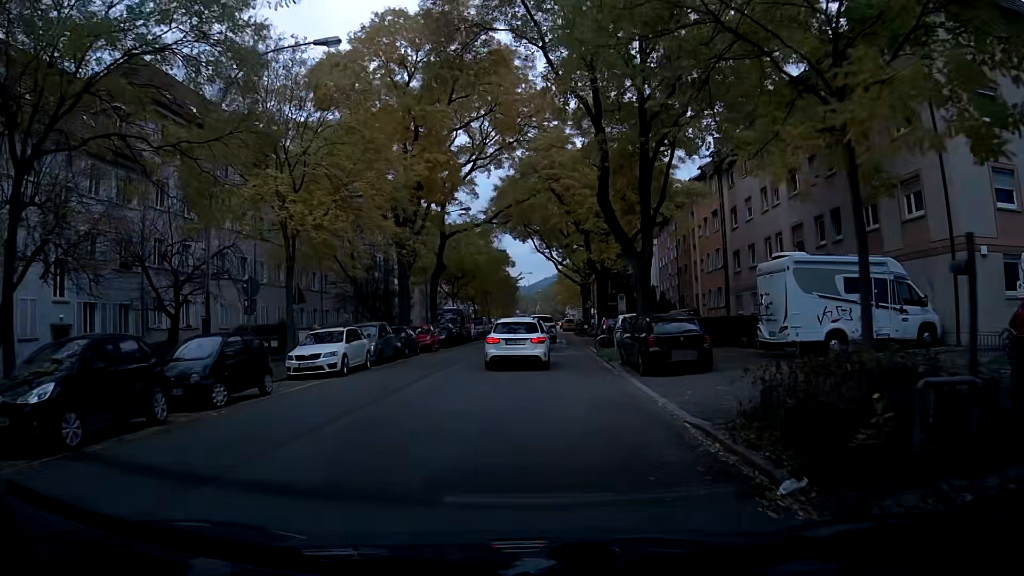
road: tertiary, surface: asphalt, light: Day
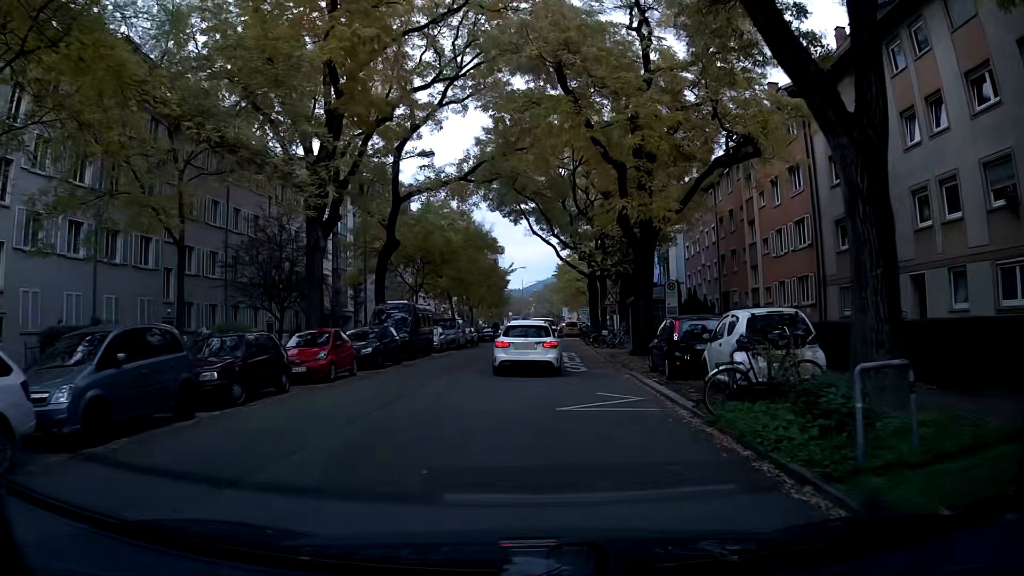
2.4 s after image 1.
(+0.1, +16.8) m; +1°
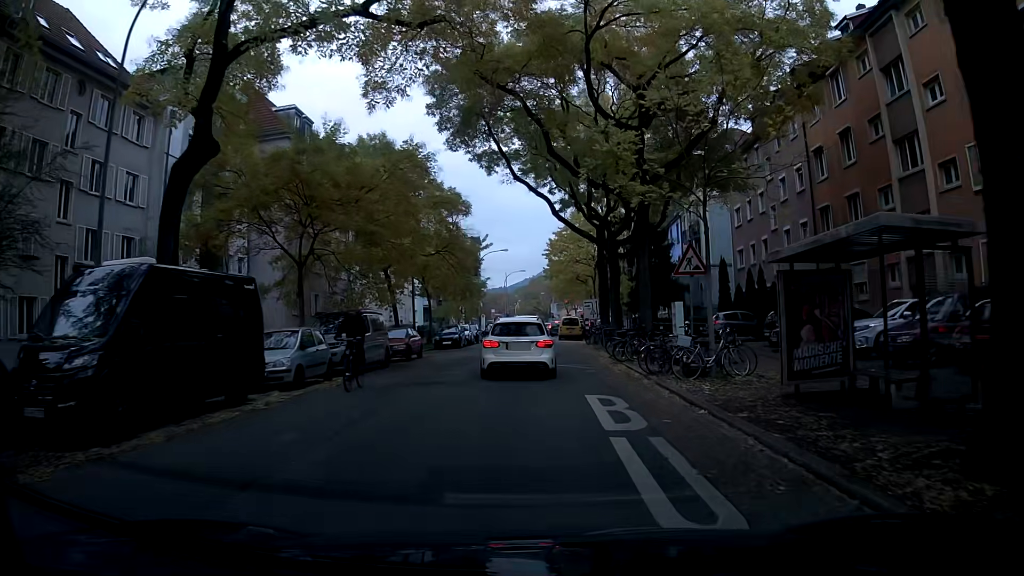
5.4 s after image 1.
(+0.4, +20.4) m; +3°
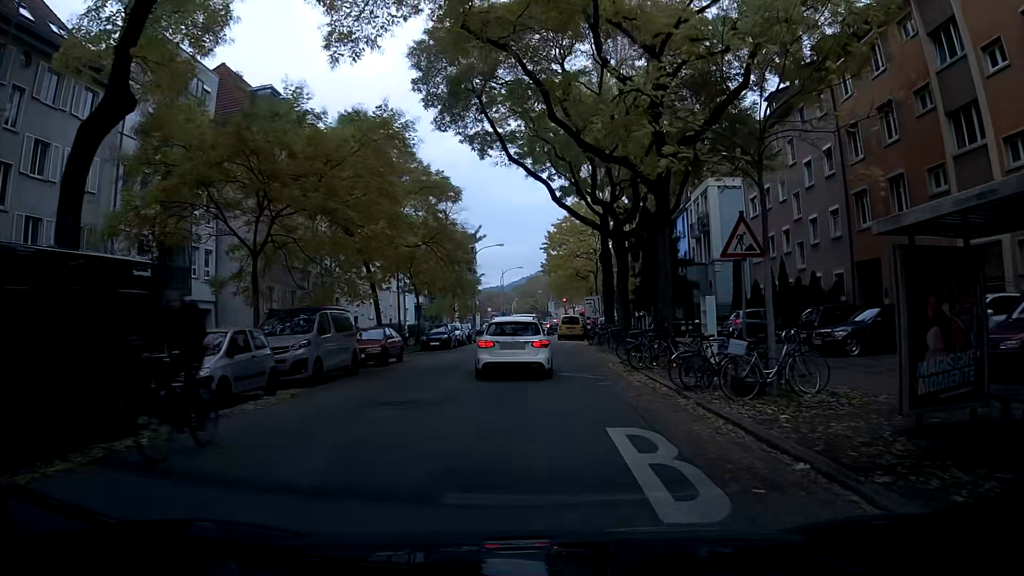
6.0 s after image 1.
(0.0, +3.9) m; -1°
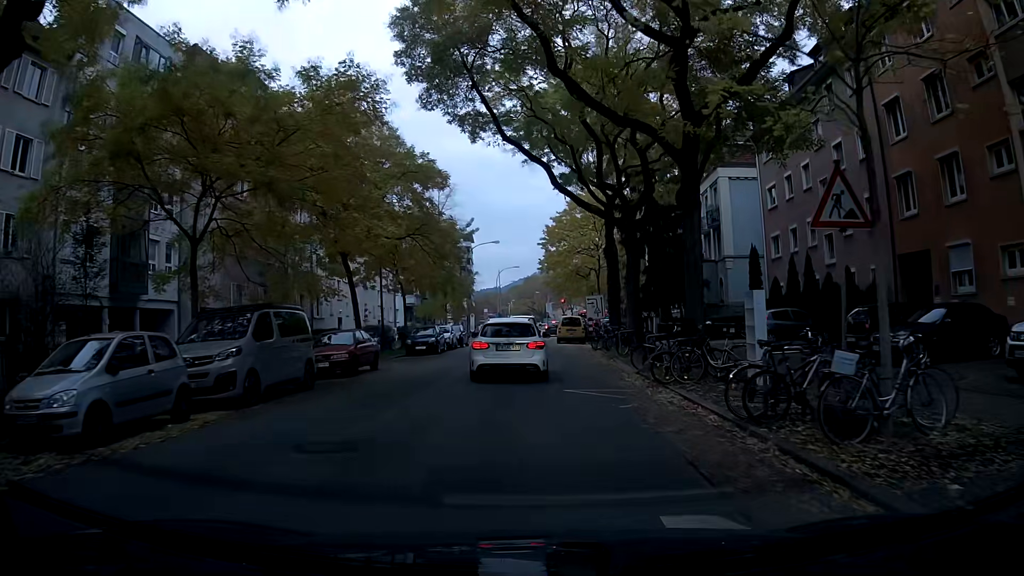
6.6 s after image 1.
(0.0, +3.8) m; -1°
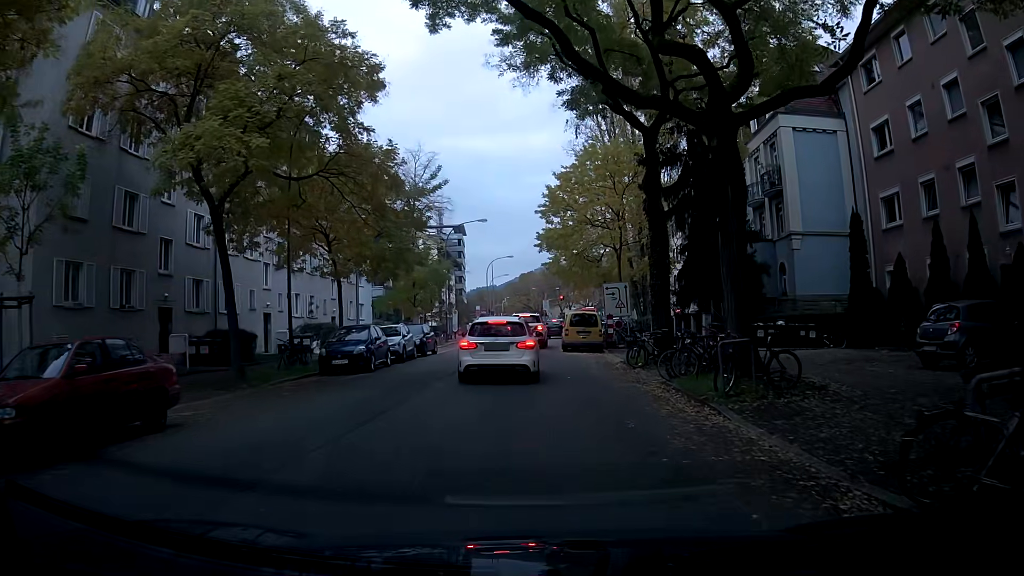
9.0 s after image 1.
(+0.1, +13.3) m; +2°
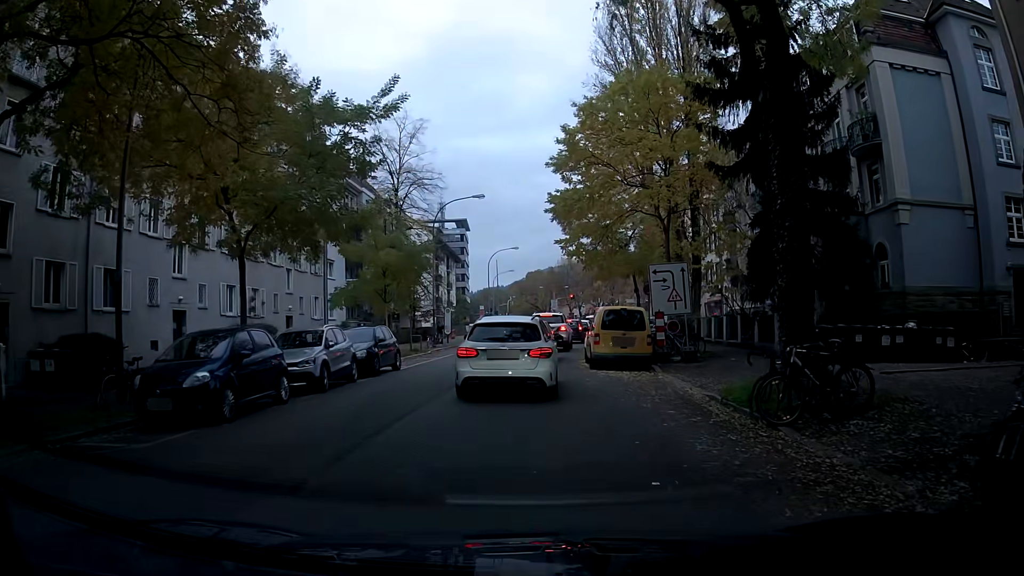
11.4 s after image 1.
(-0.2, +10.5) m; -2°
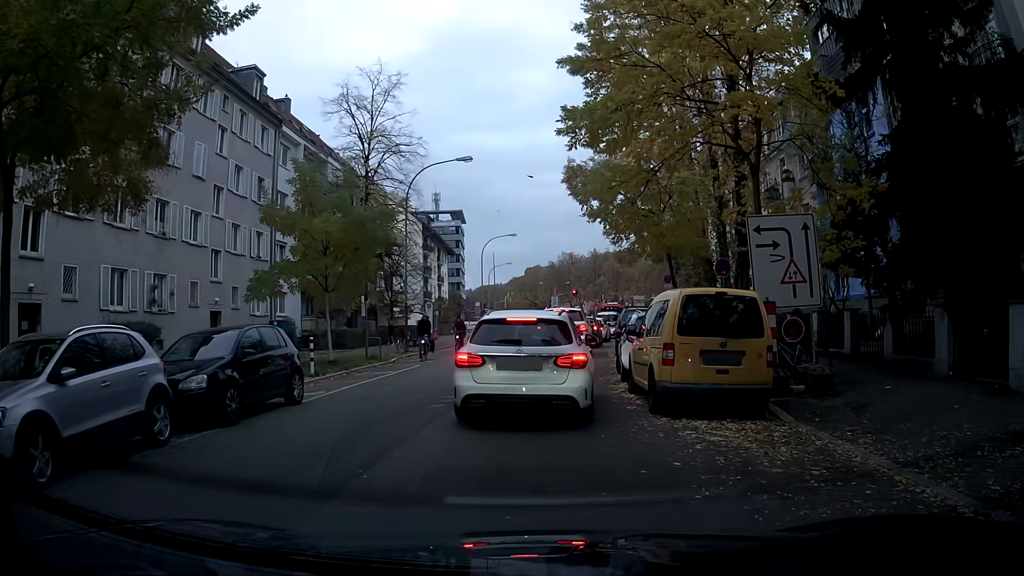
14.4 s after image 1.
(-0.1, +9.5) m; +1°
